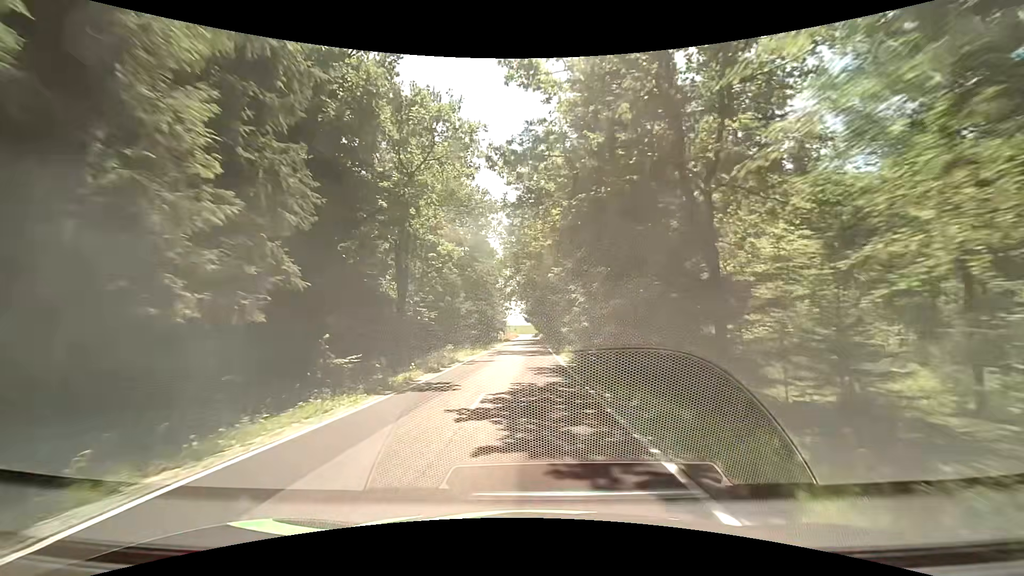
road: tertiary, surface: asphalt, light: Day
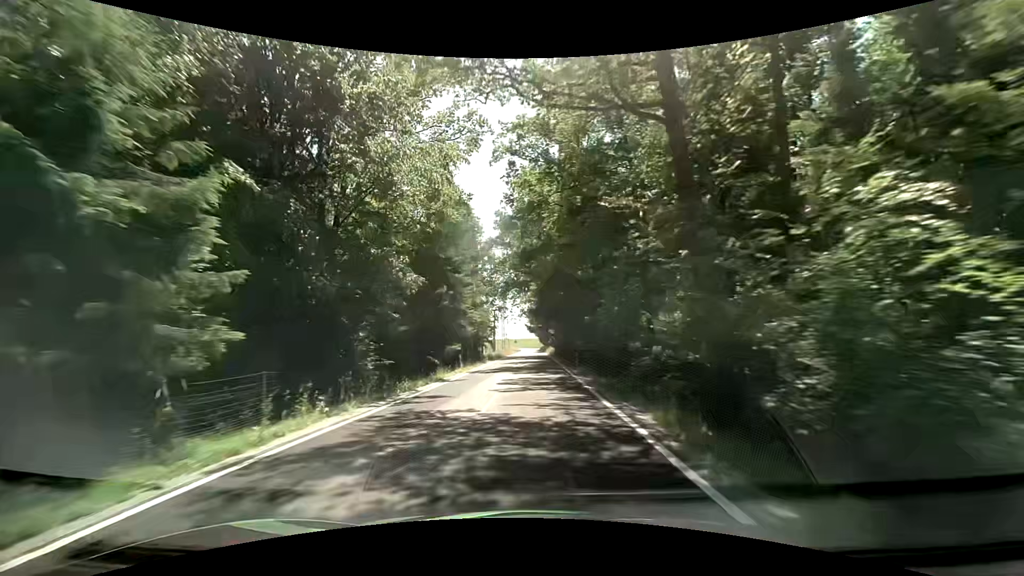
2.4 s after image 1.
(-0.2, +32.9) m; -1°
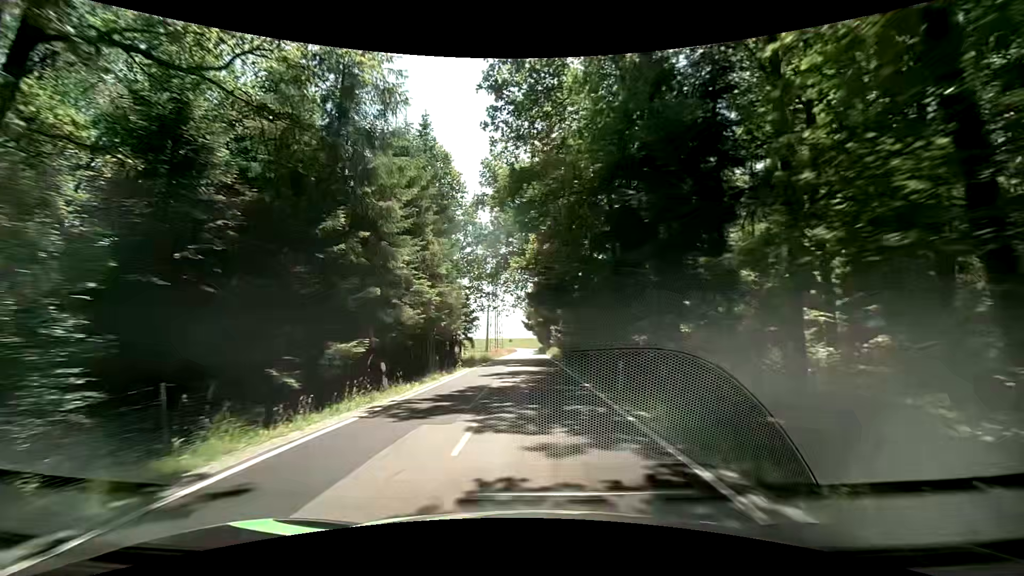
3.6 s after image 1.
(0.0, +16.2) m; +1°
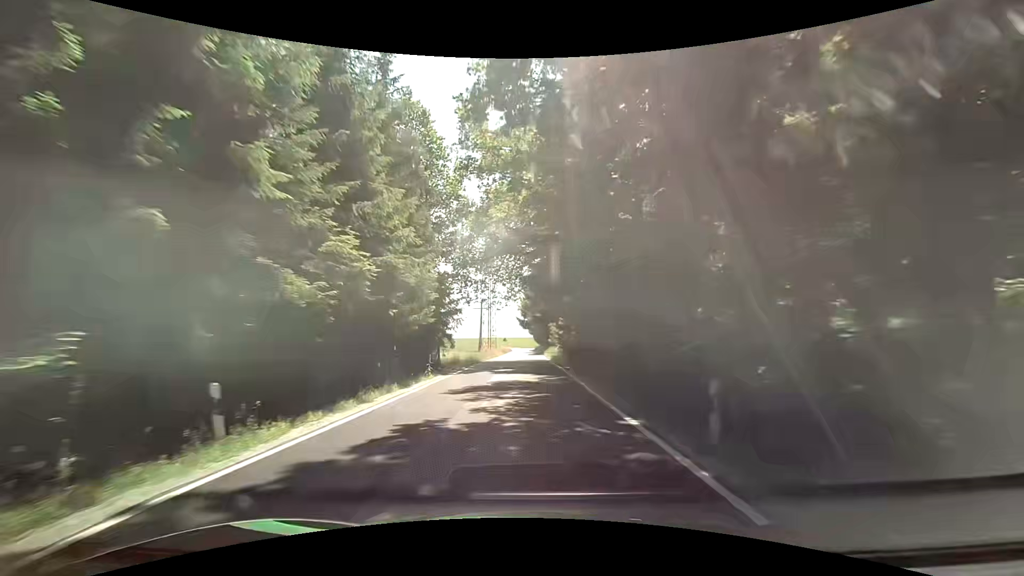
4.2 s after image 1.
(0.0, +8.1) m; +1°
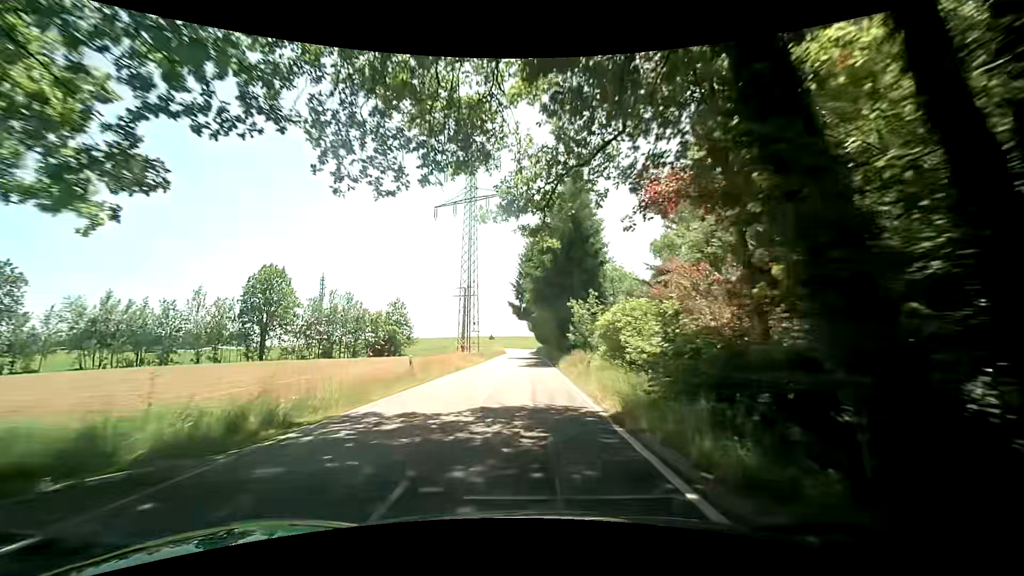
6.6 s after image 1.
(-0.2, +32.7) m; 0°
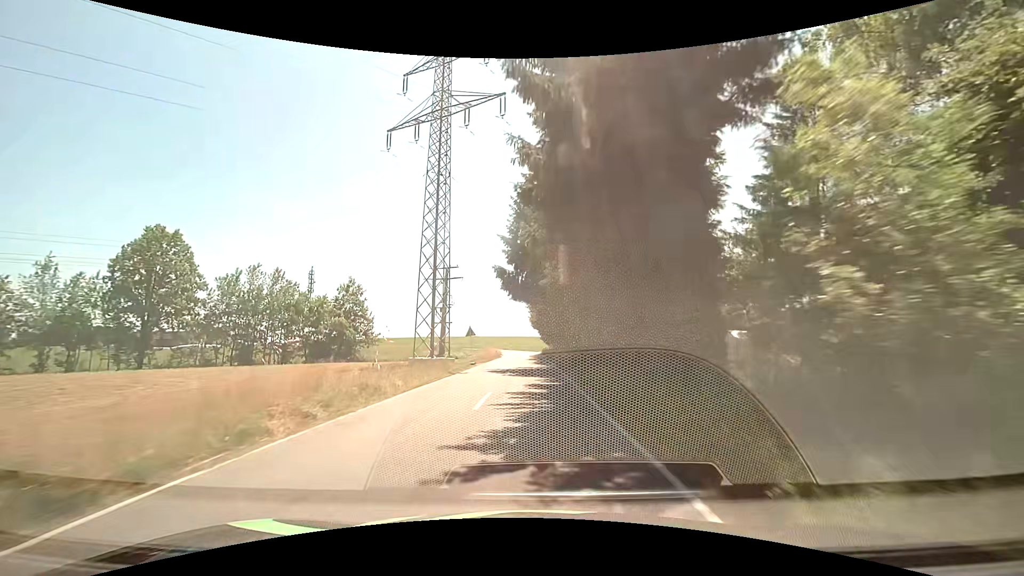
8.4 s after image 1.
(-0.4, +25.2) m; -1°
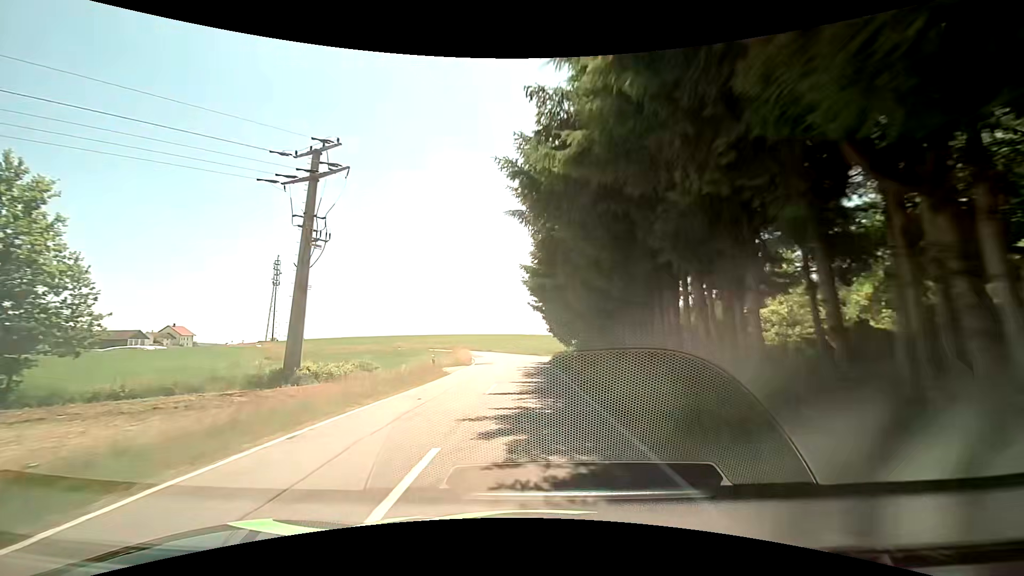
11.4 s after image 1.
(+0.1, +43.3) m; 0°
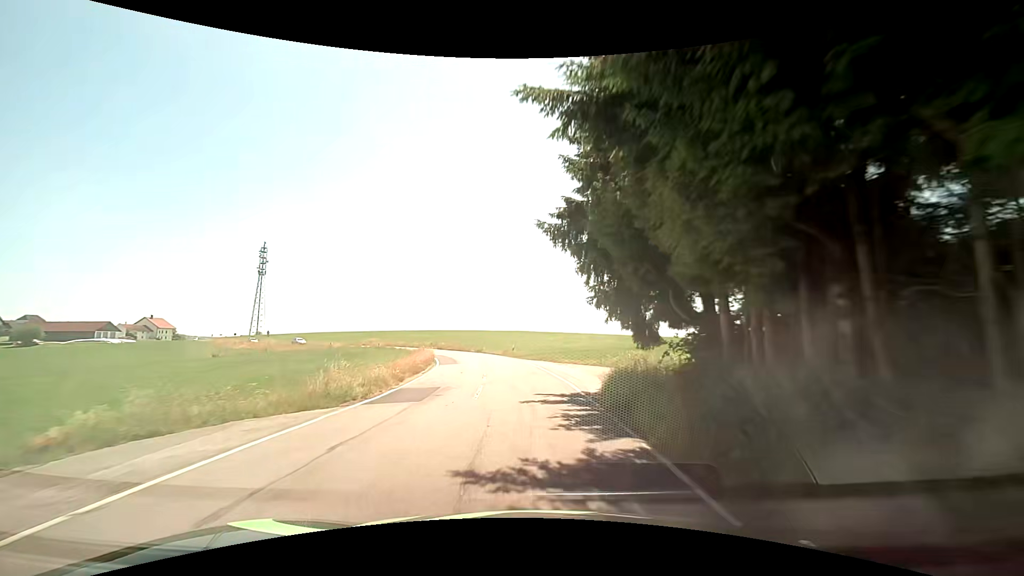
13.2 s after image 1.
(-0.2, +26.4) m; -1°
(0, +10) (0, +20) (-1, +30) (-3, +40) (-5, +50) (-8, +59) (-13, +68) (-18, +76) (-25, +84) (-32, +91) m
